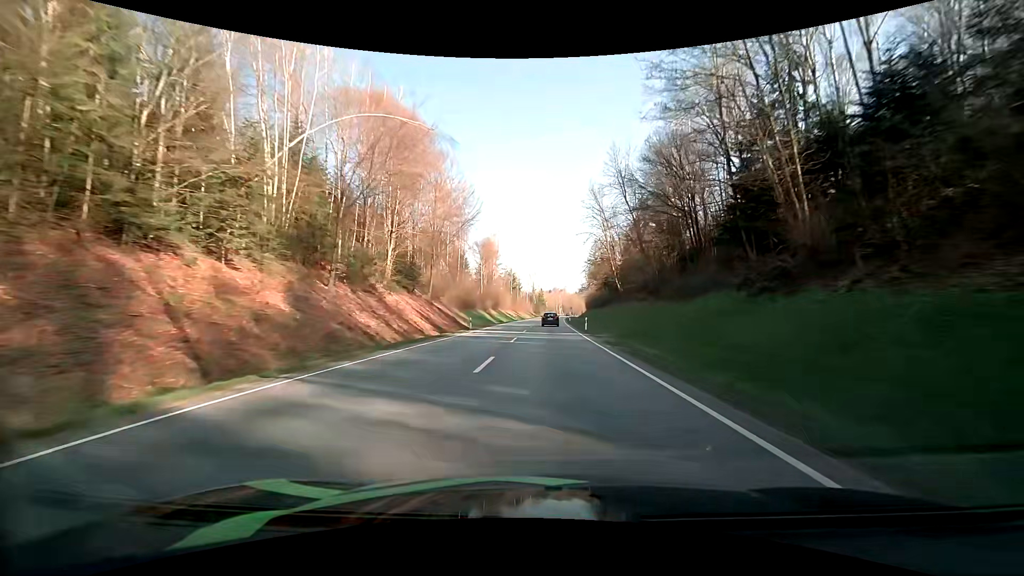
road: primary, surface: asphalt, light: Day
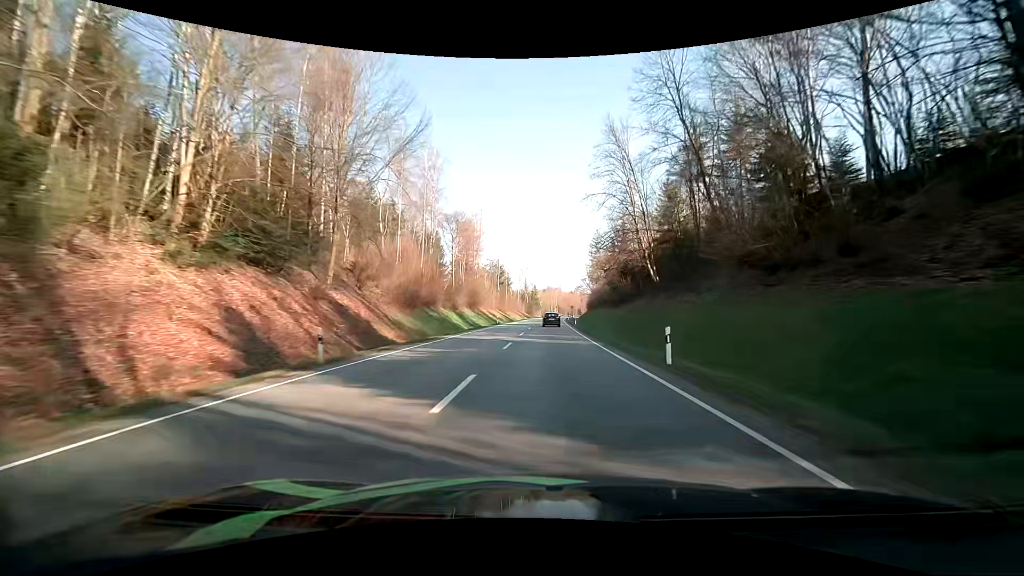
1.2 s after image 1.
(+0.1, +28.4) m; 0°
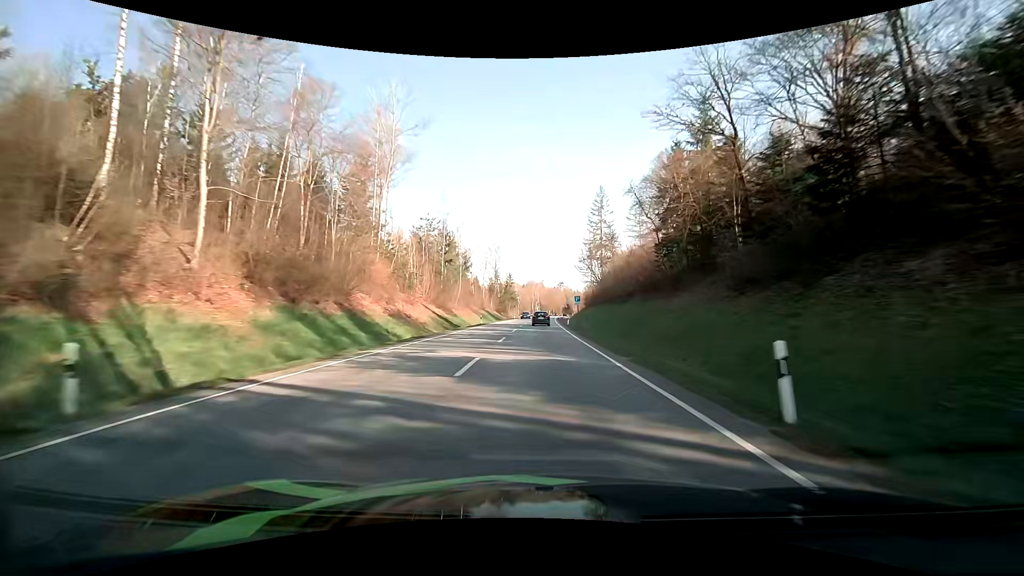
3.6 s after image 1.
(+1.3, +56.2) m; +3°
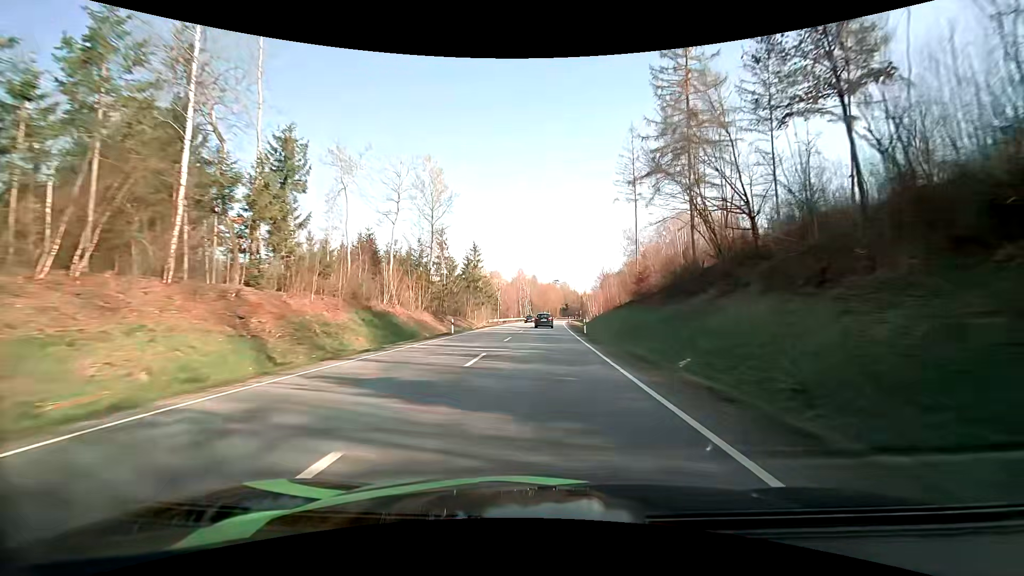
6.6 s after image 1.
(+0.2, +69.6) m; +1°
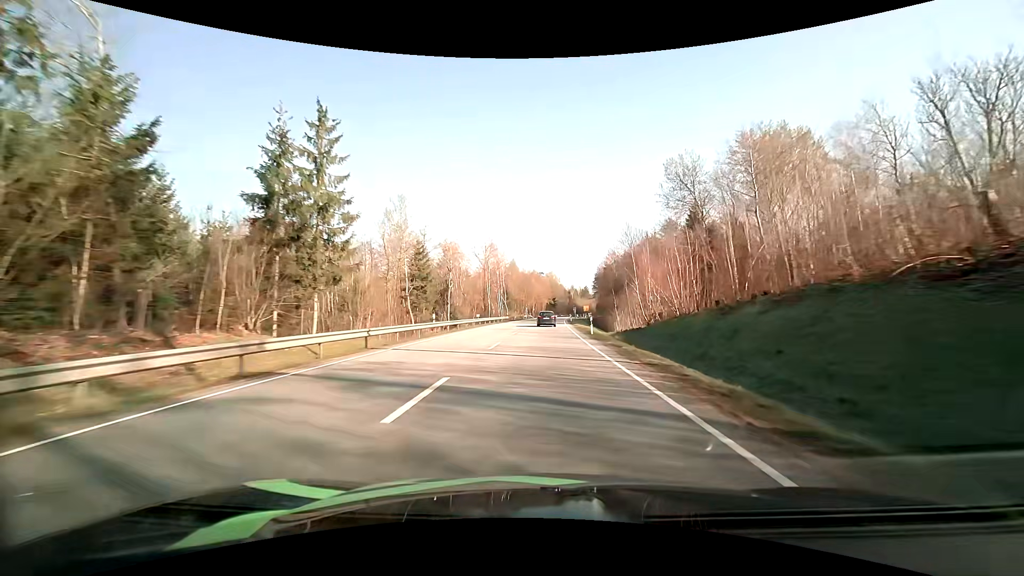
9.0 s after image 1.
(+0.8, +54.6) m; +2°
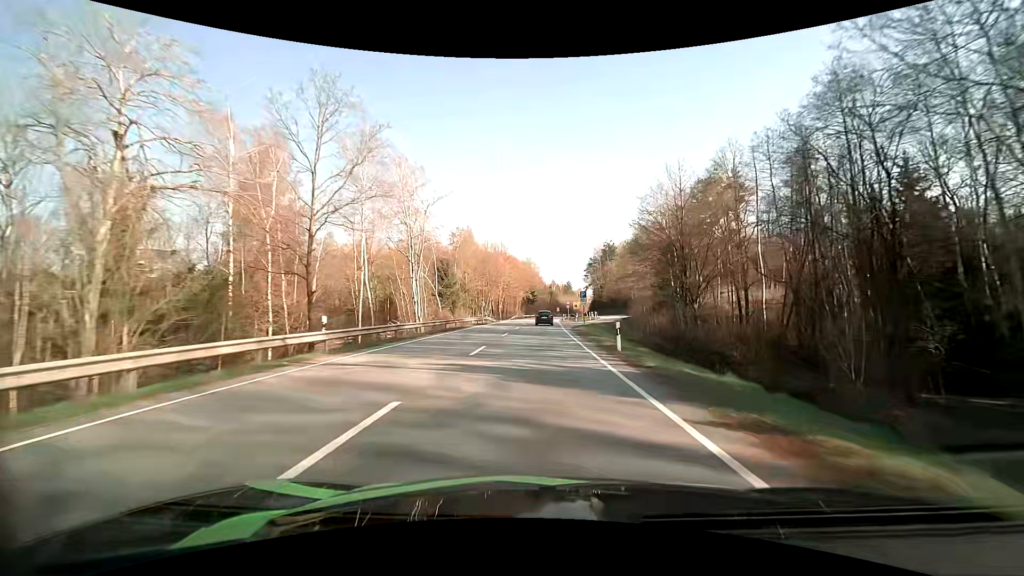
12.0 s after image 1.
(+1.3, +62.3) m; +3°
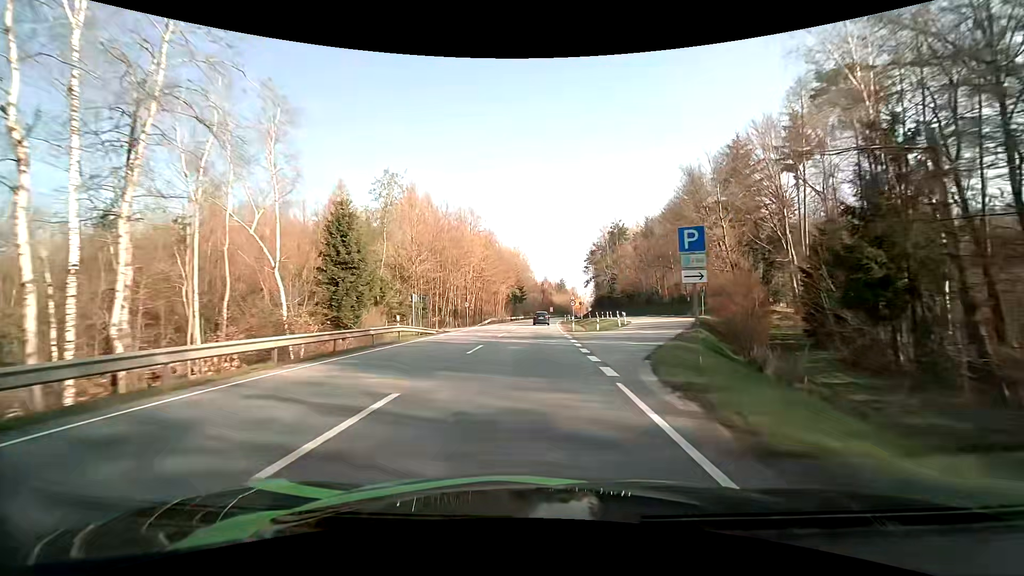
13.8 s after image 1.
(+0.4, +35.2) m; +1°
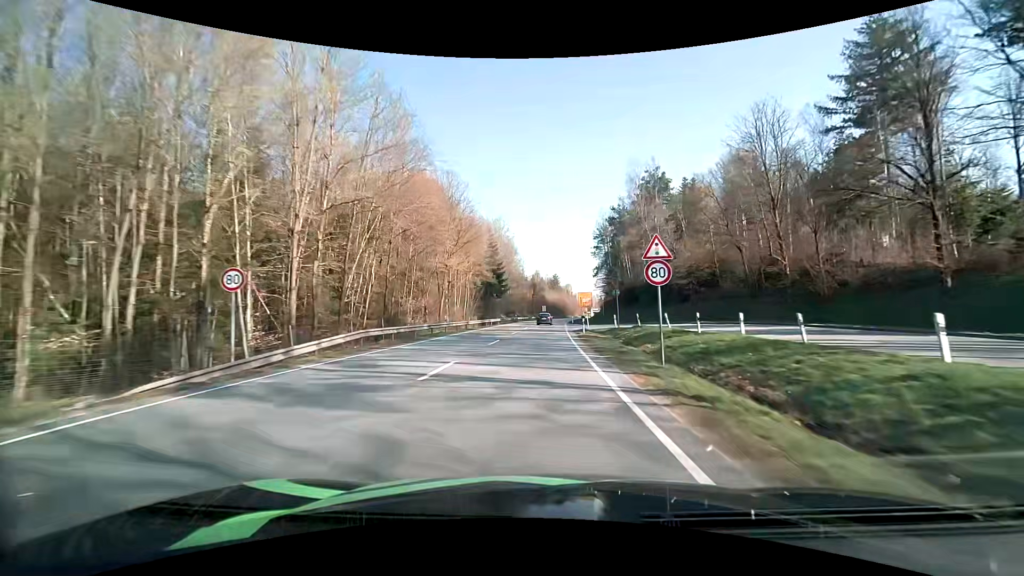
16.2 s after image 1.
(+0.3, +46.7) m; +1°
(0, +10) (0, +20) (0, +30) (0, +40) (+1, +50) (+1, +60) (+2, +70) (+2, +80) (+3, +90) (+3, +100) m
